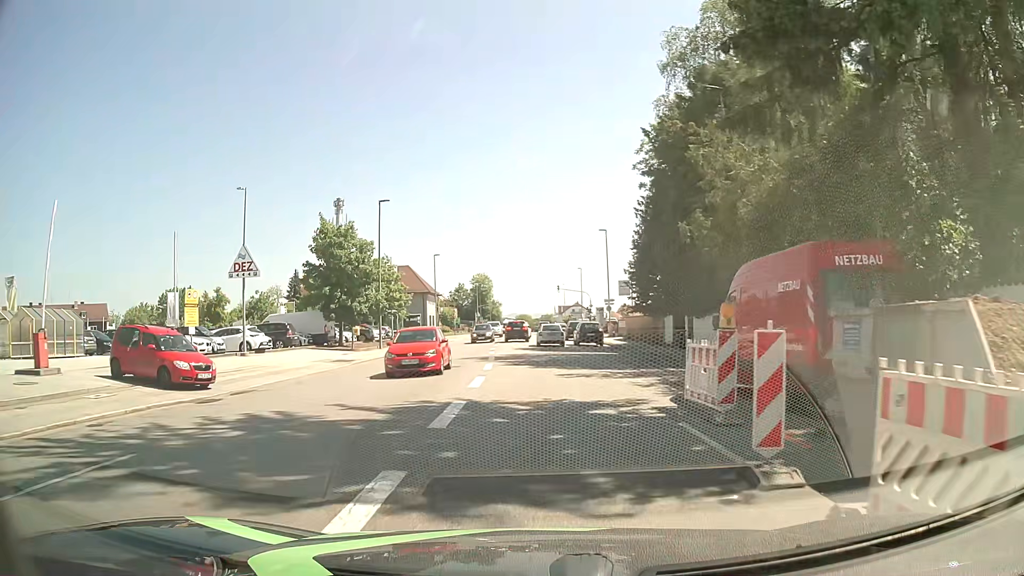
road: tertiary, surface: asphalt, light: Day
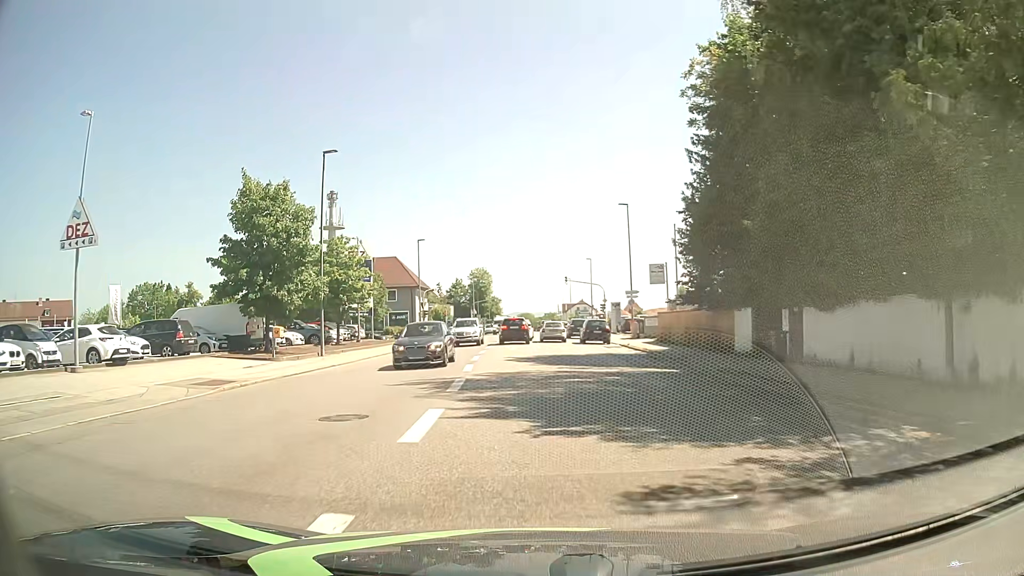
(-0.1, +13.5) m; -1°
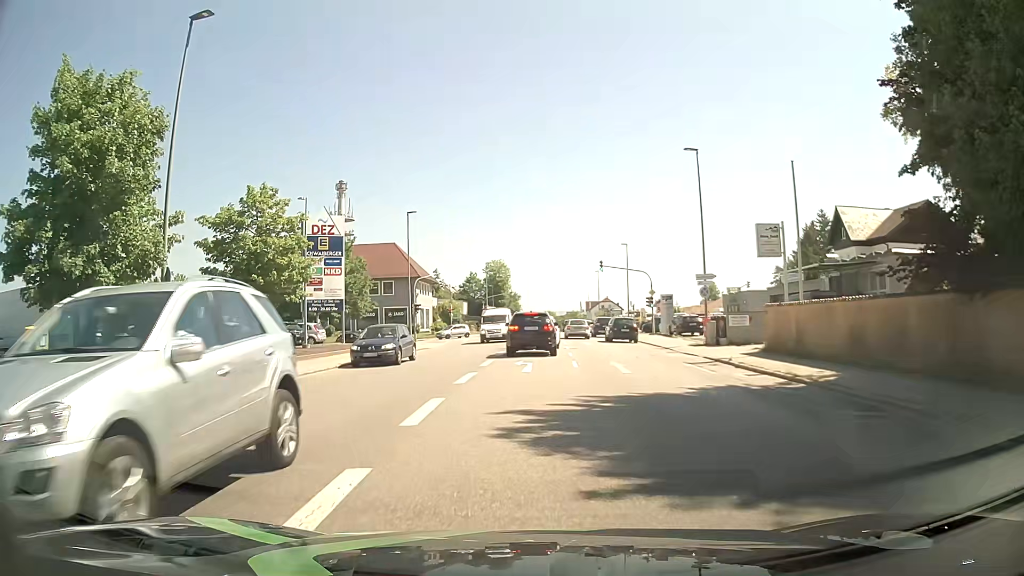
(-0.3, +16.5) m; -1°
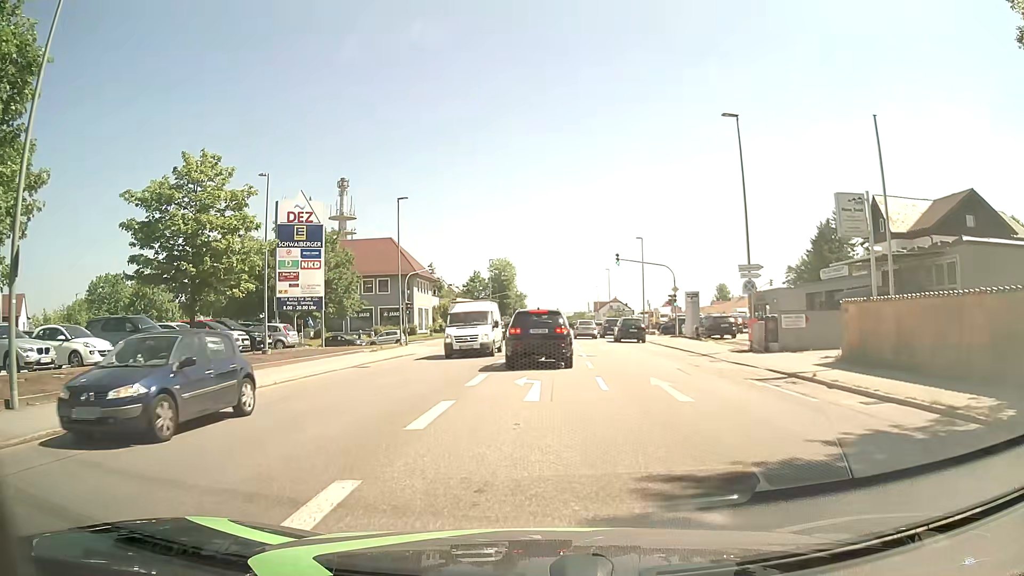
(0.0, +6.3) m; -1°
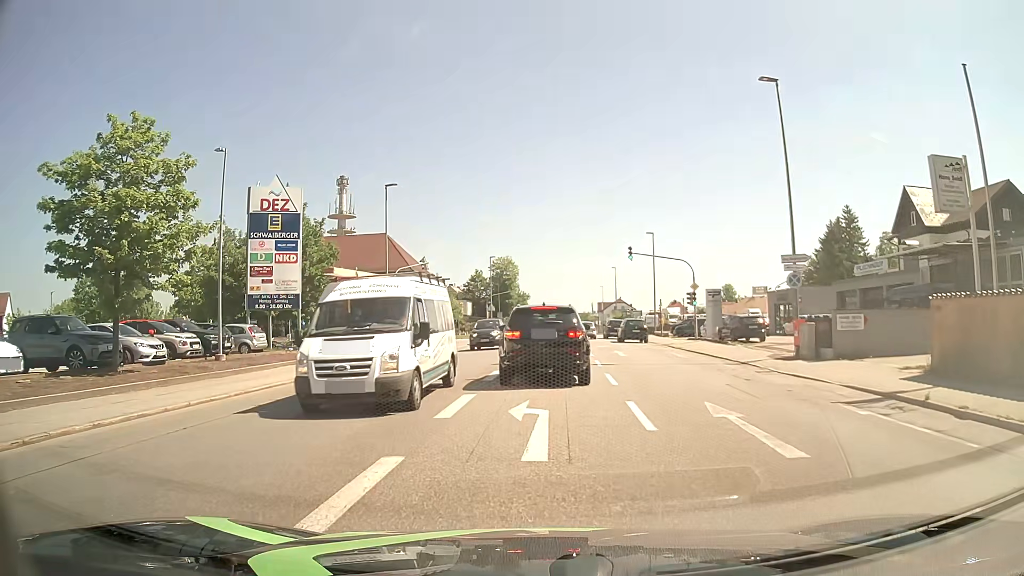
(0.0, +4.8) m; -1°
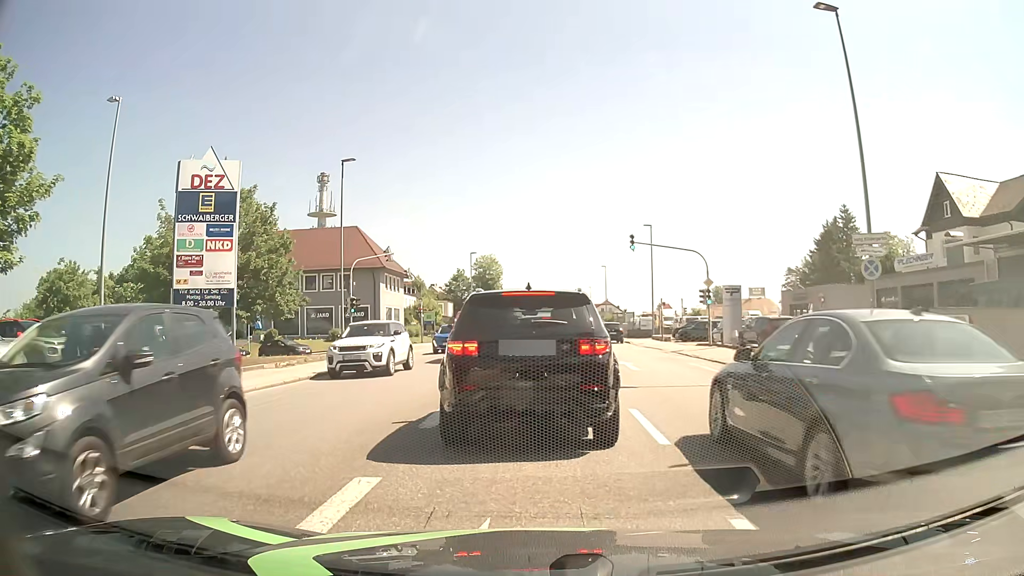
(+0.2, +6.8) m; +3°
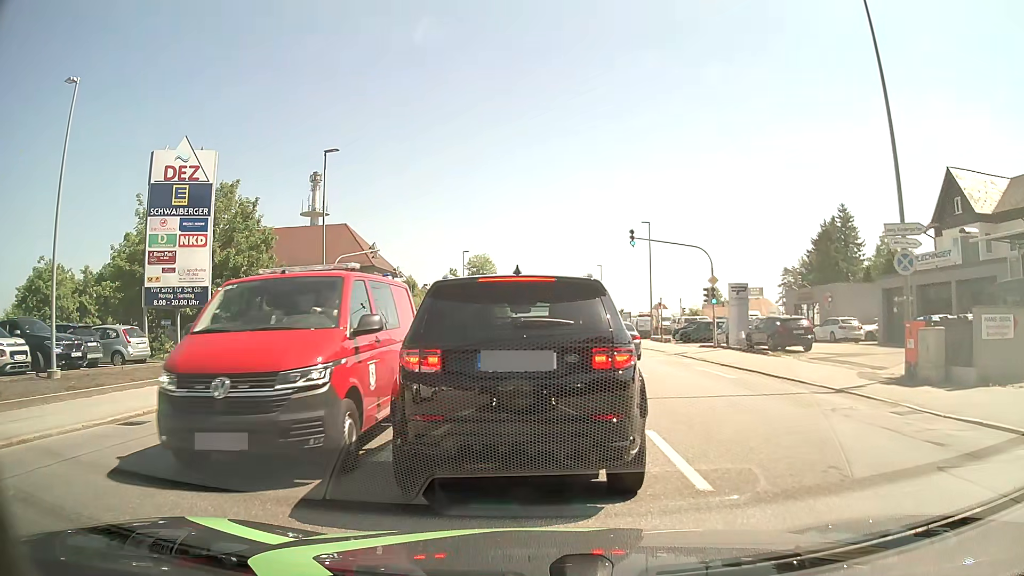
(0.0, +2.0) m; +1°
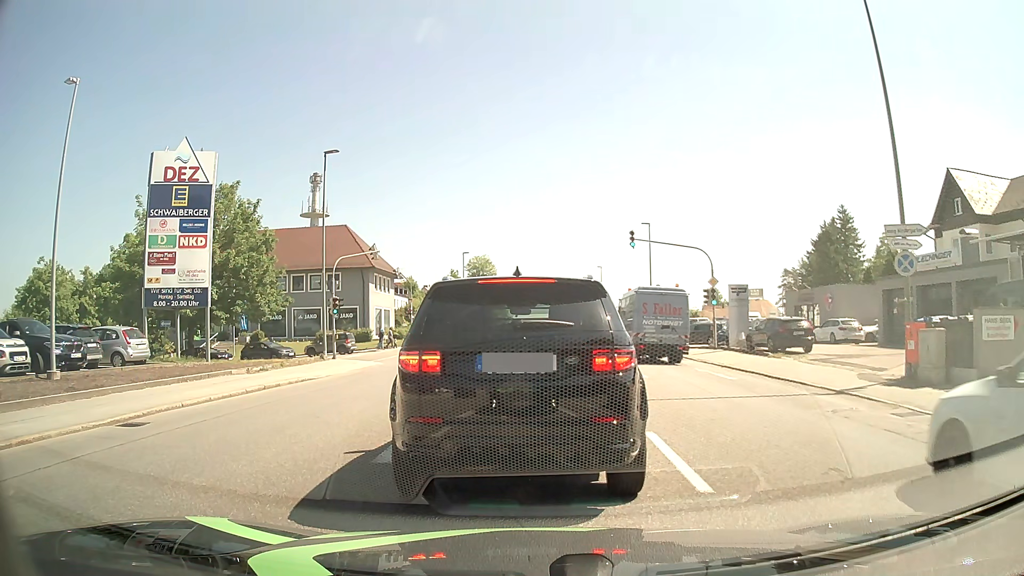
(0.0, +0.1) m; 0°
